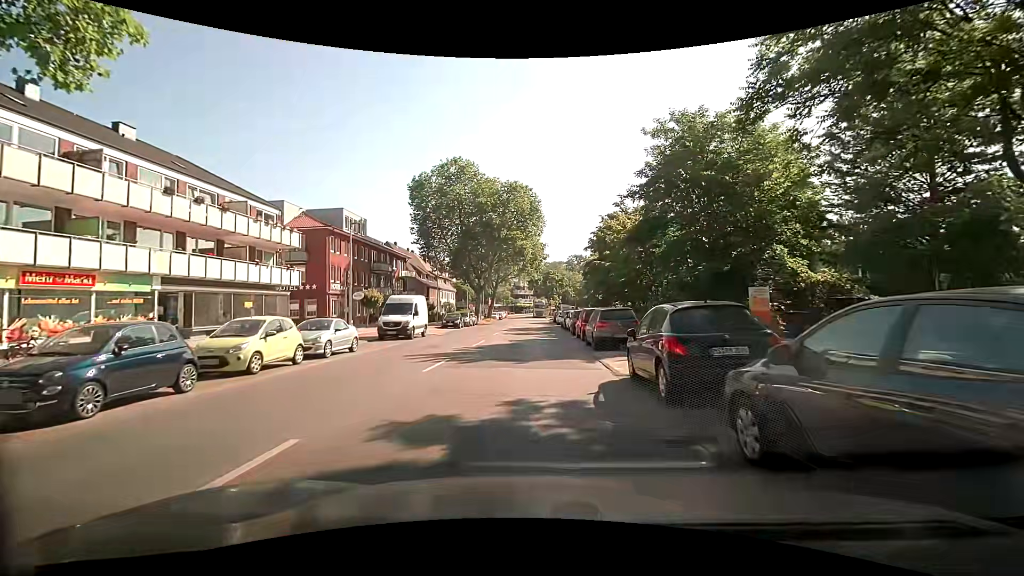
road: tertiary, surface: asphalt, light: Day
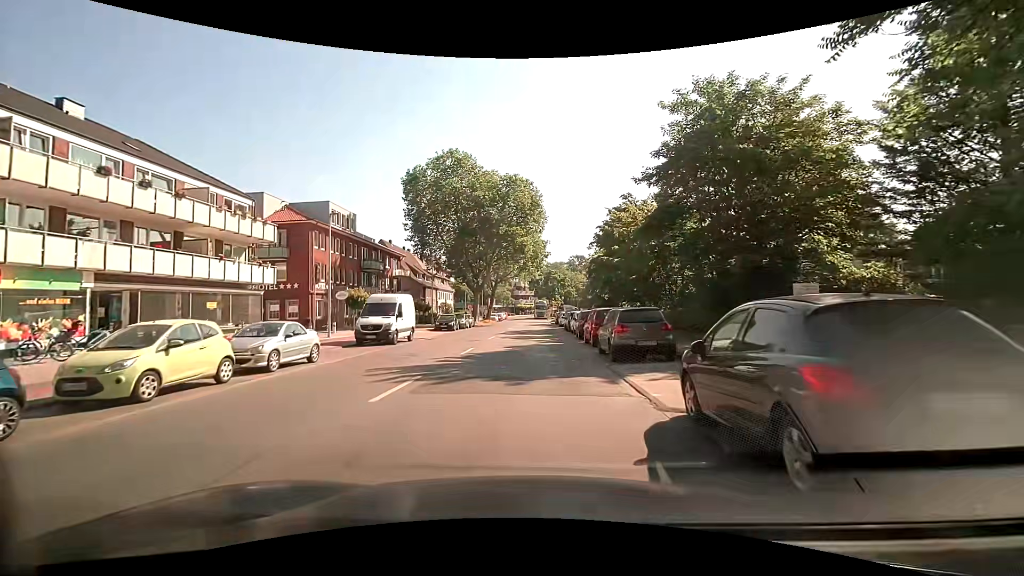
(0.0, +3.7) m; -1°
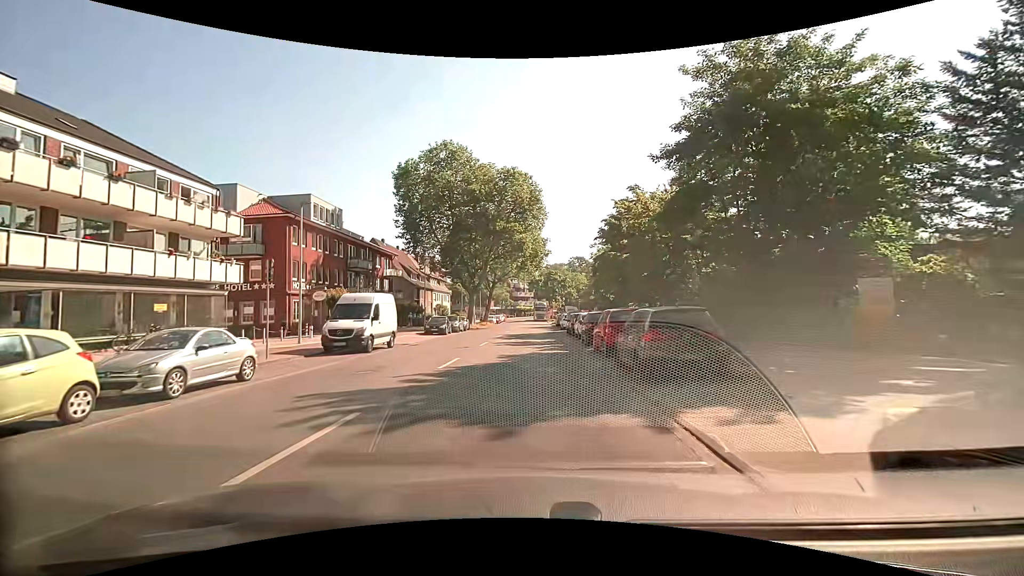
(+0.1, +3.8) m; +1°
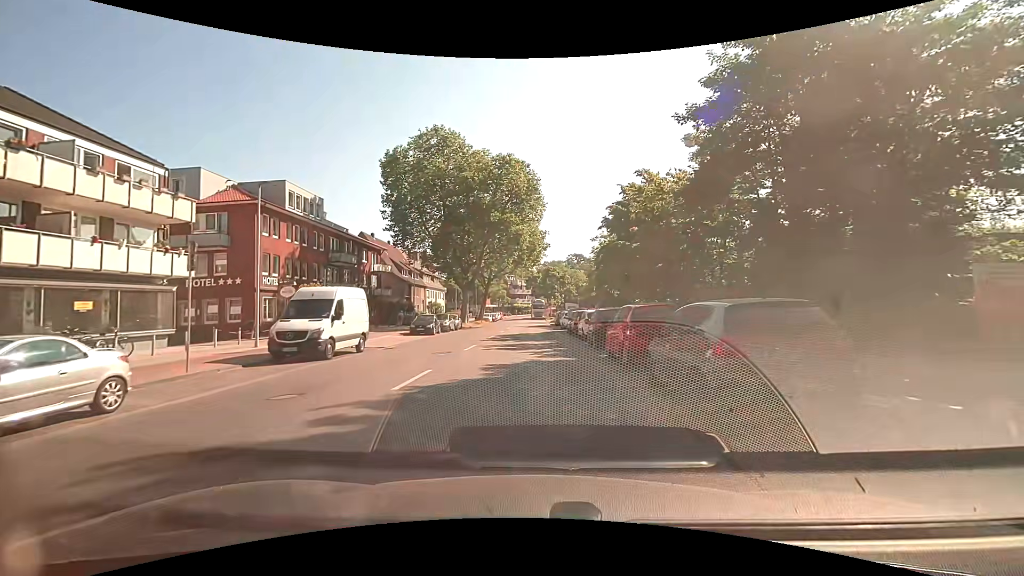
(-0.1, +4.0) m; -2°
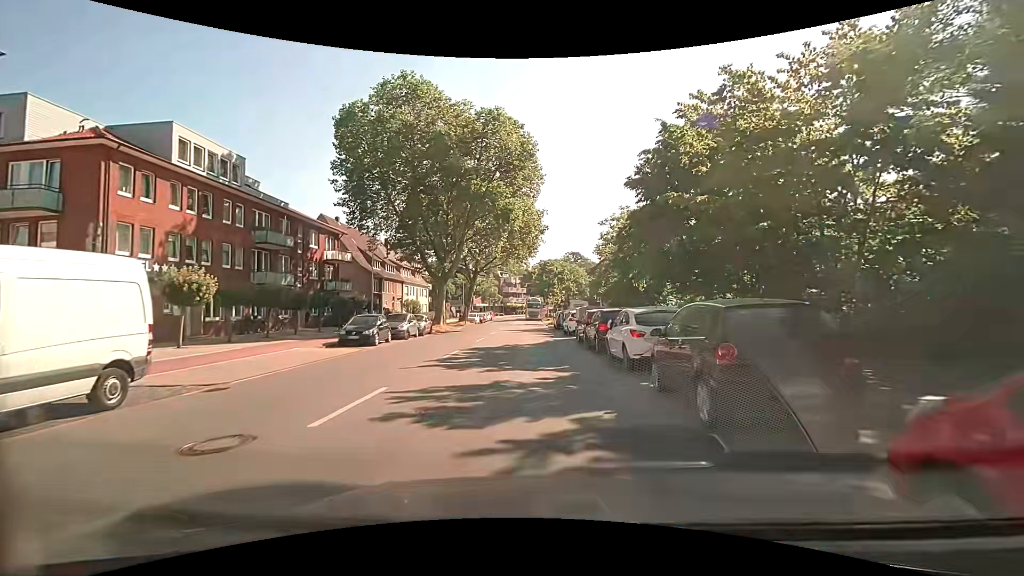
(+0.2, +12.0) m; +2°
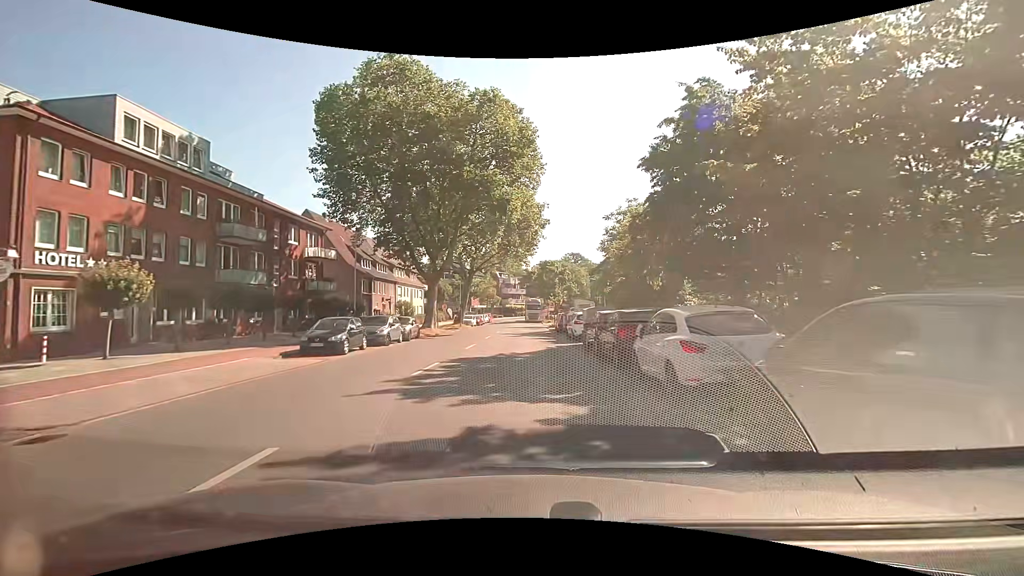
(0.0, +3.8) m; 0°
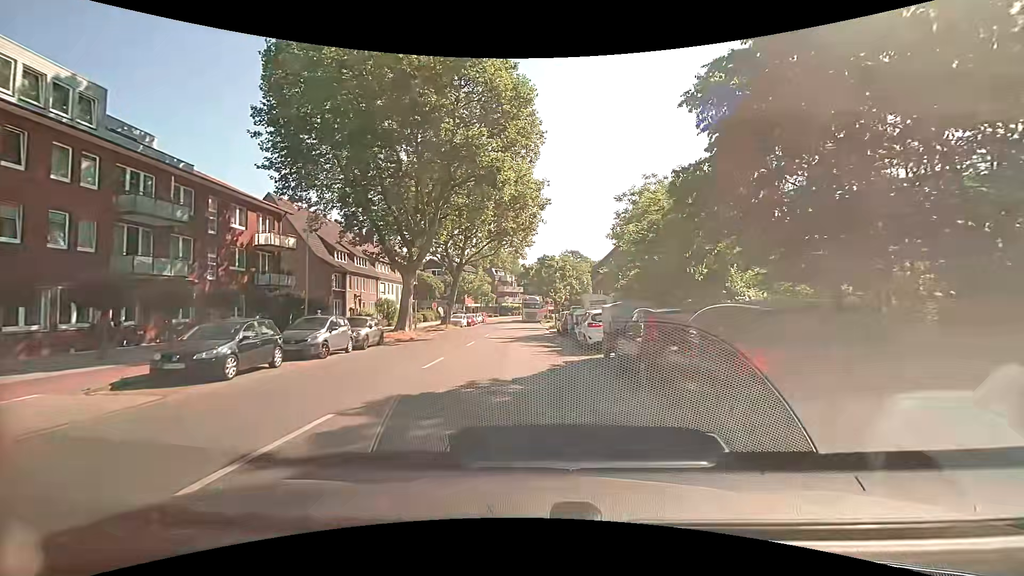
(-0.1, +7.4) m; -1°
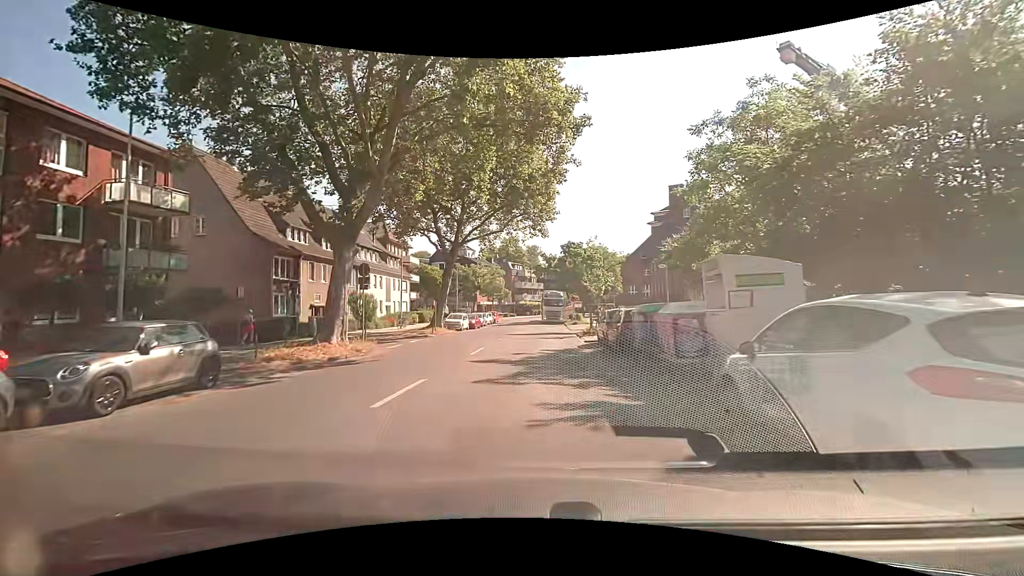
(-0.2, +14.6) m; -2°
(0, +10) (0, +20) (0, +30) (0, +40) (0, +50) (-1, +60) (-1, +70) (-1, +80) (+2, +90) (+4, +99) m
